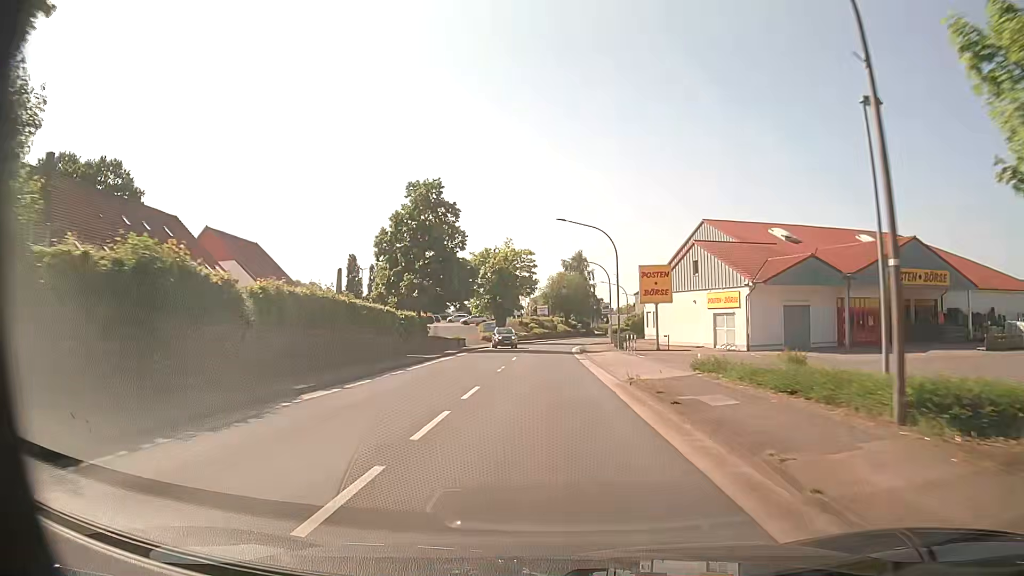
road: primary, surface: asphalt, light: Day
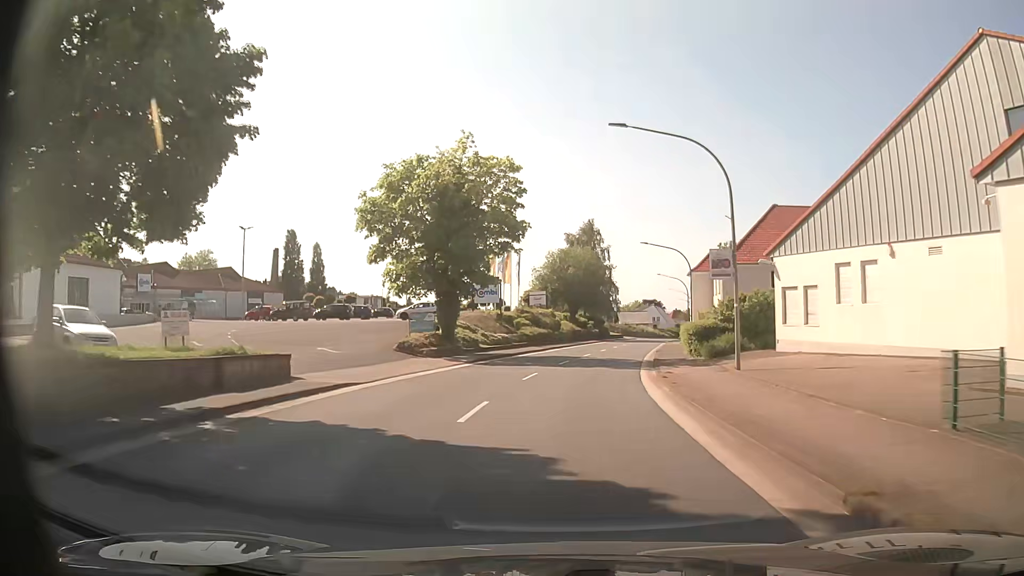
(-0.3, +39.1) m; 0°
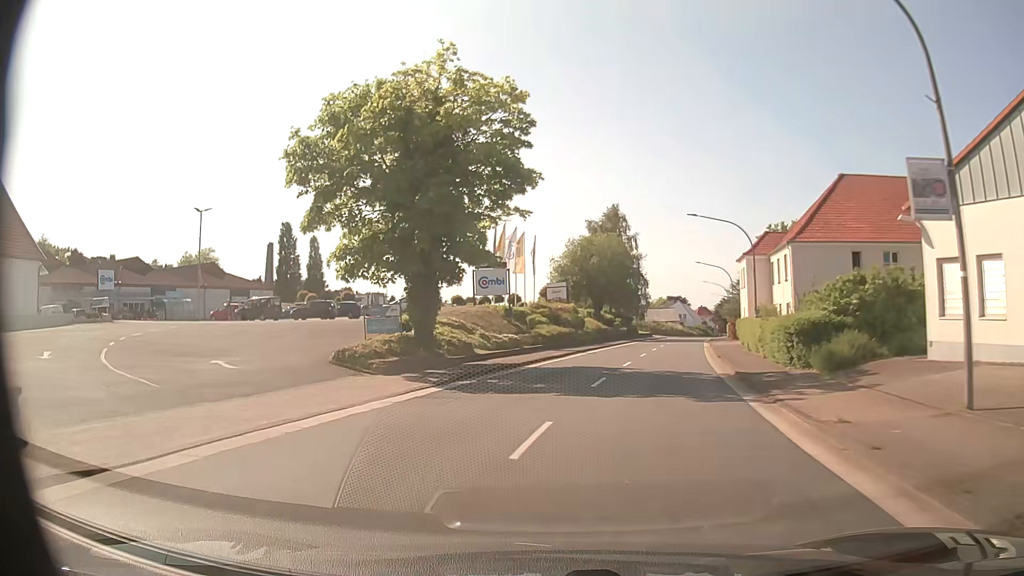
(0.0, +11.0) m; -1°
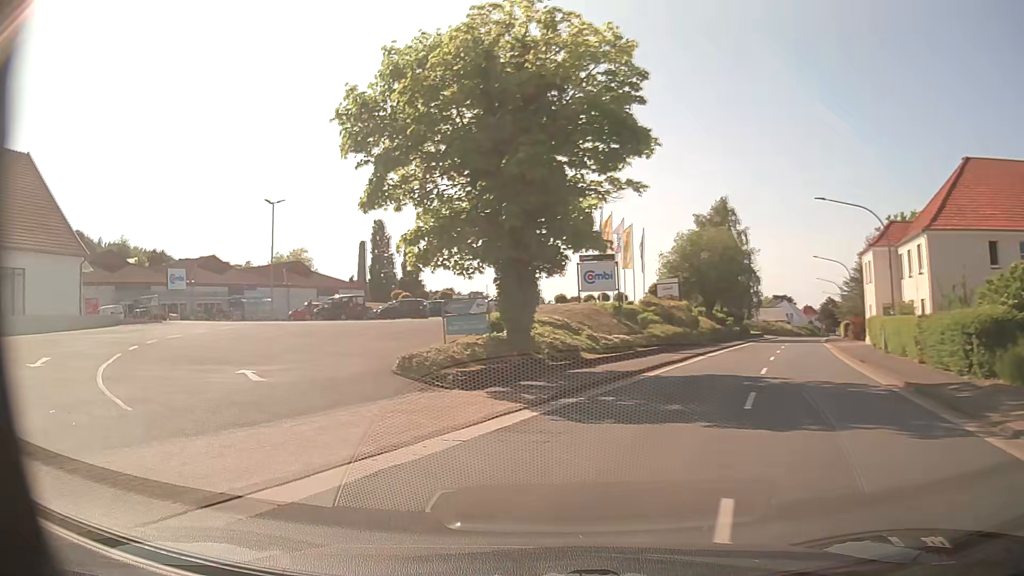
(-0.3, +4.4) m; -9°
